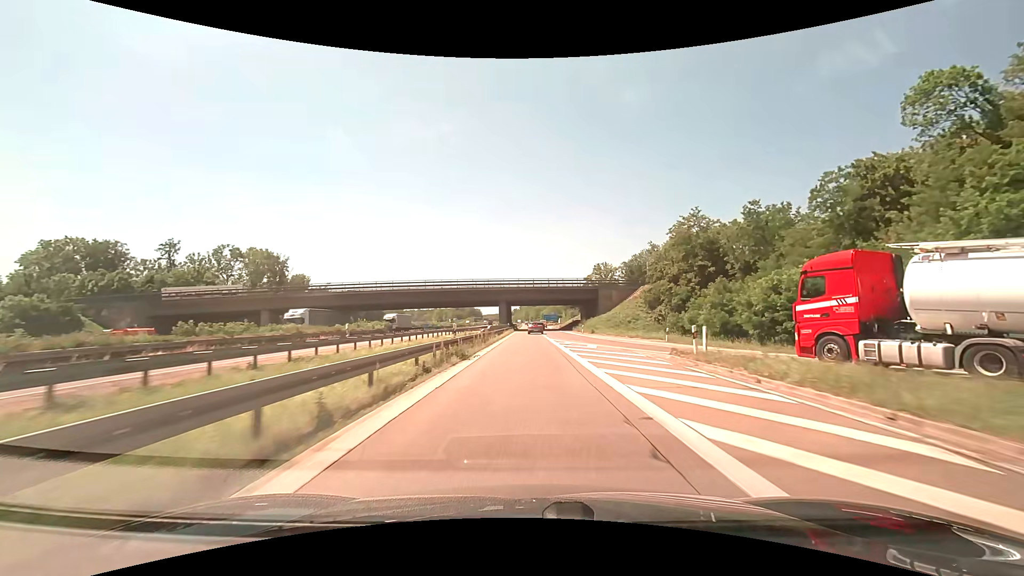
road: motorway_link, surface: asphalt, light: Day
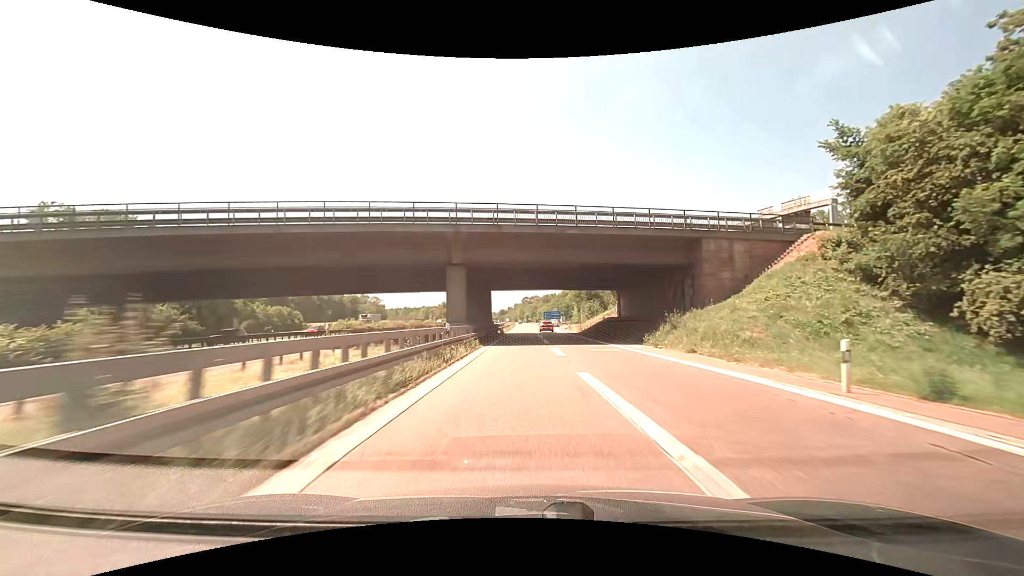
(0.0, +50.5) m; 0°
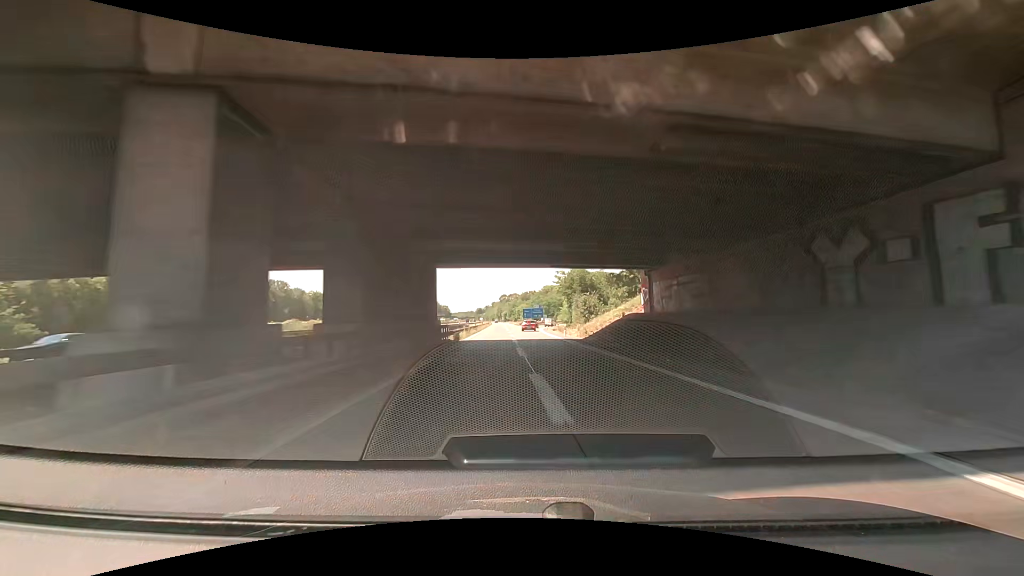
(+0.4, +24.3) m; +2°
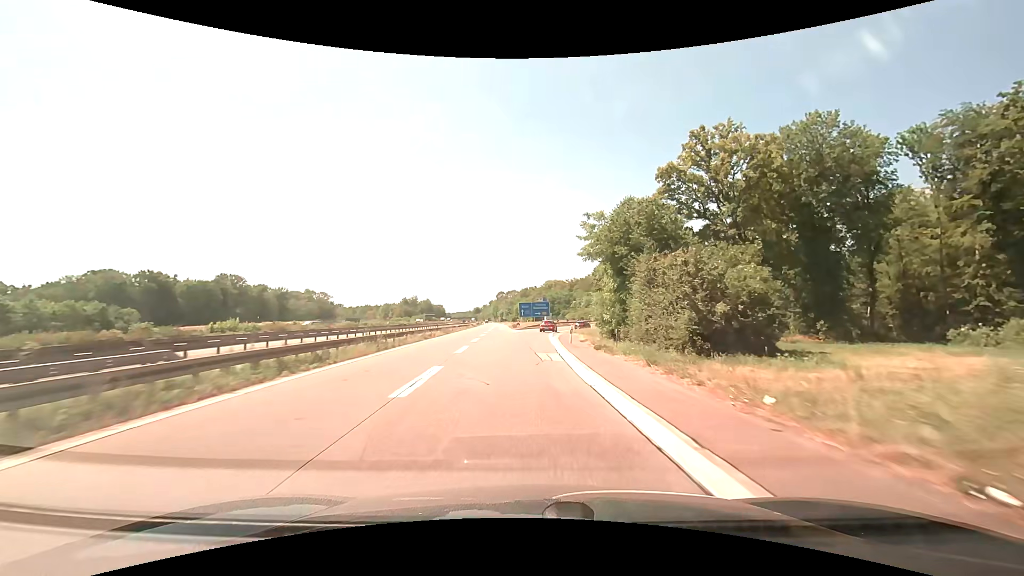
(+1.3, +45.6) m; 0°
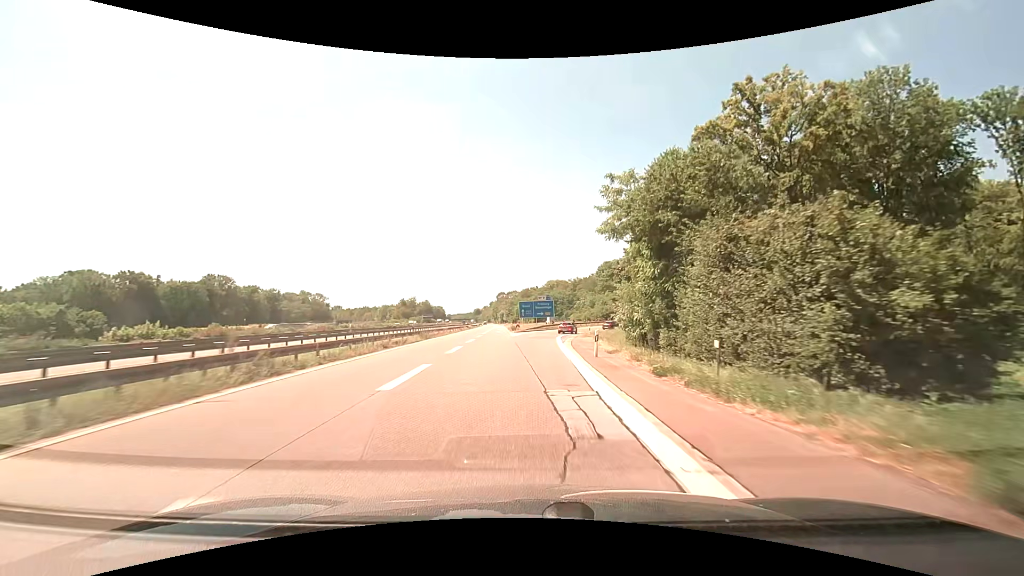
(0.0, +10.8) m; 0°
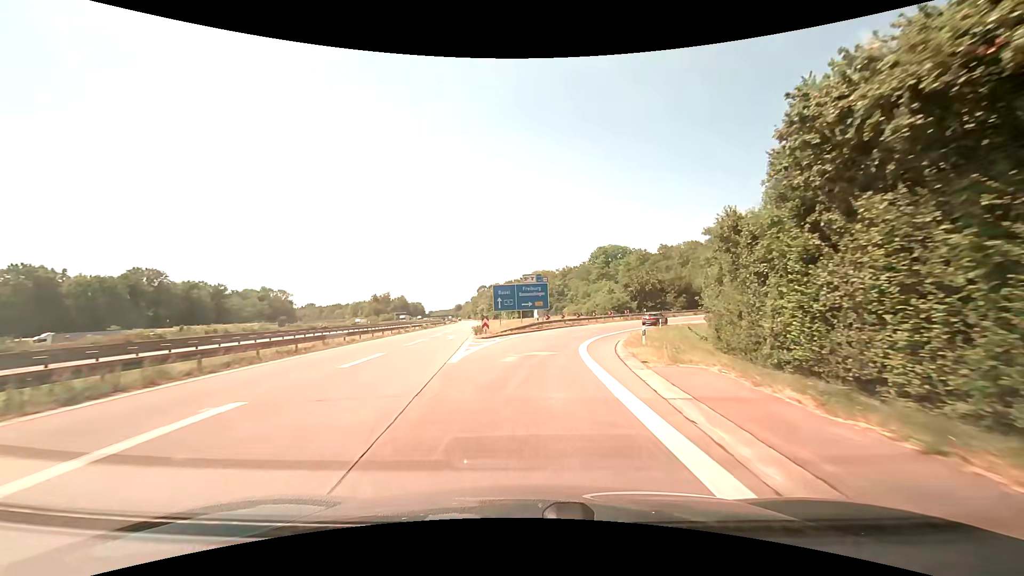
(+0.3, +30.6) m; +2°
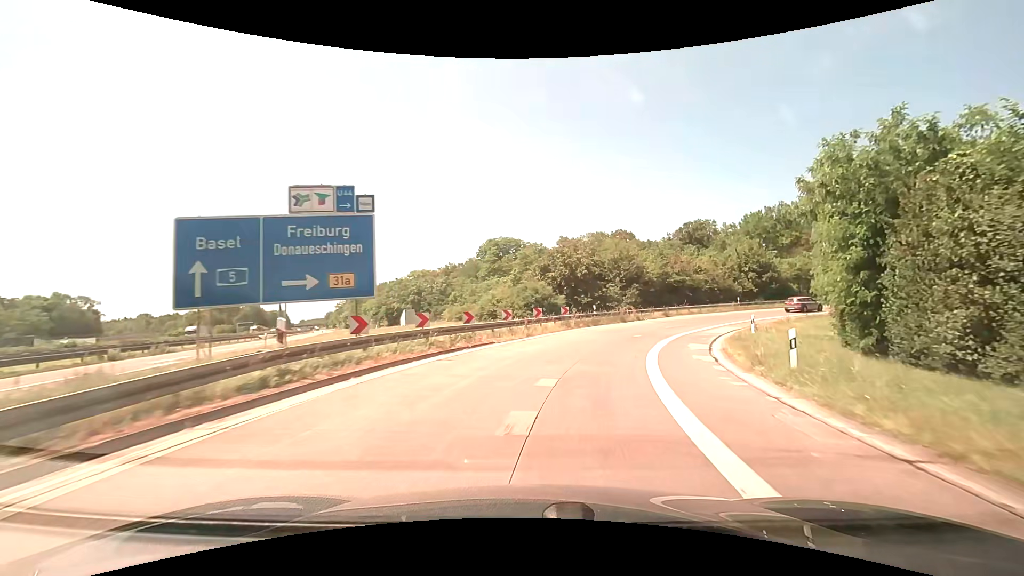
(+2.8, +35.1) m; +13°
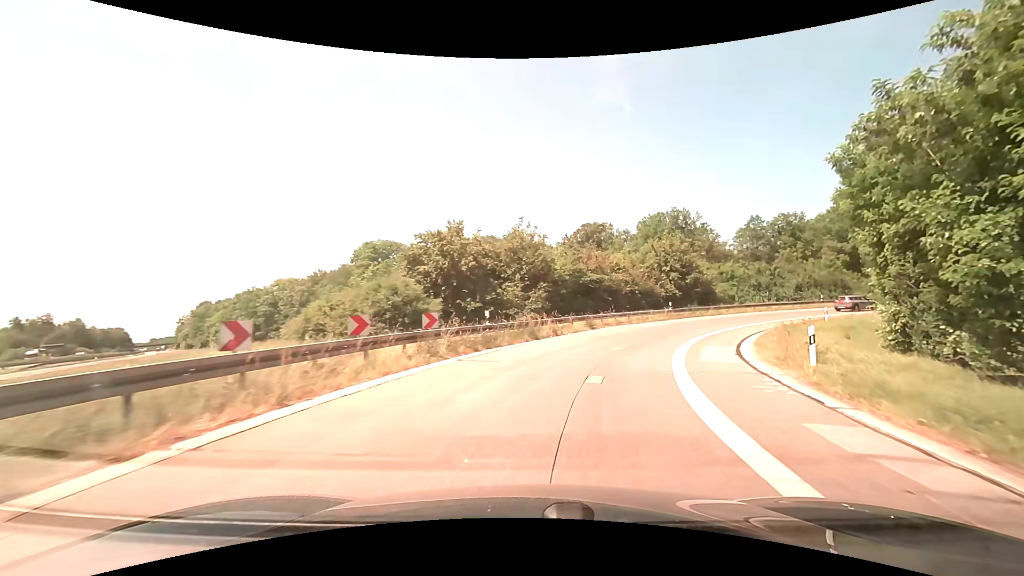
(+1.6, +15.8) m; +12°
(+1, +10) (+3, +20) (+8, +29) (+14, +37) (+21, +43) (+29, +49) (+39, +53) (+48, +55) (+58, +55) (+68, +53) m
